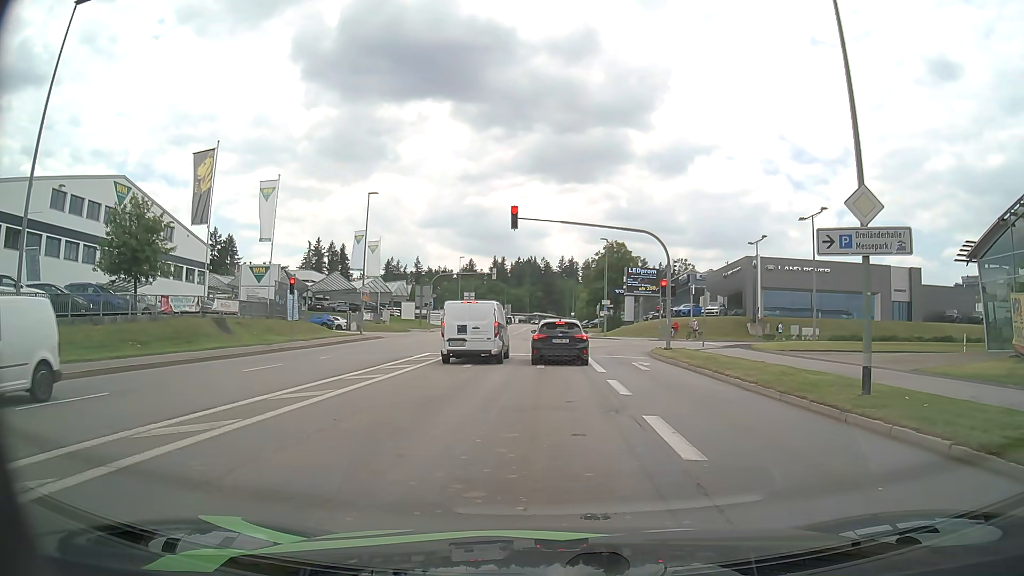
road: tertiary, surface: asphalt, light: Day
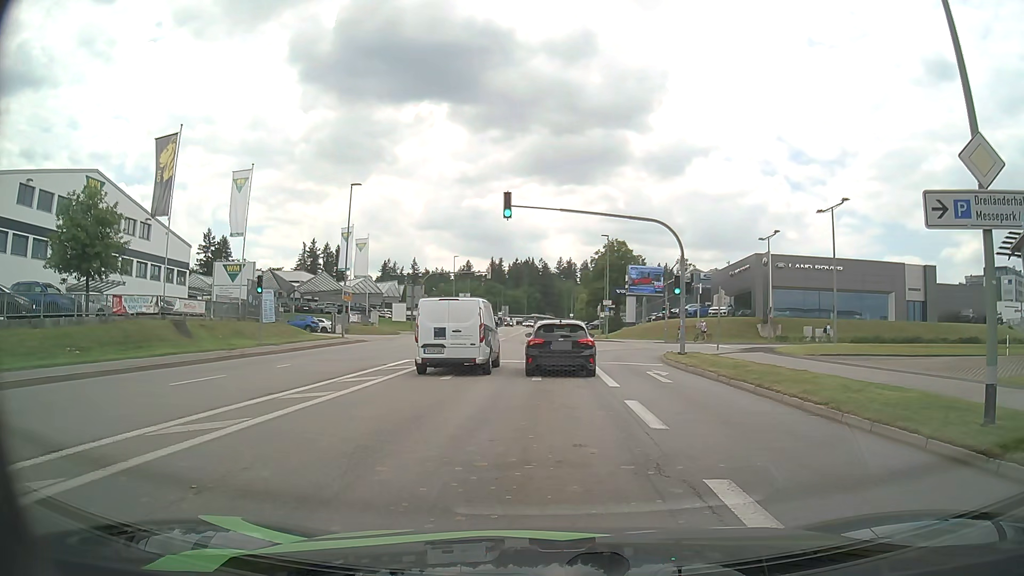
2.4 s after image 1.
(+0.1, +3.9) m; +1°
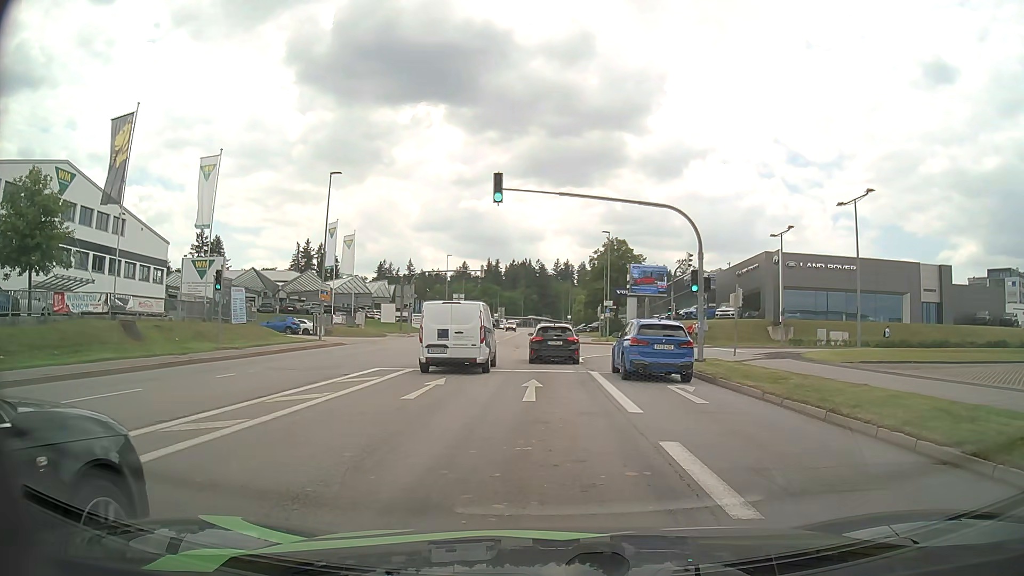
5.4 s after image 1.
(0.0, +4.1) m; +1°
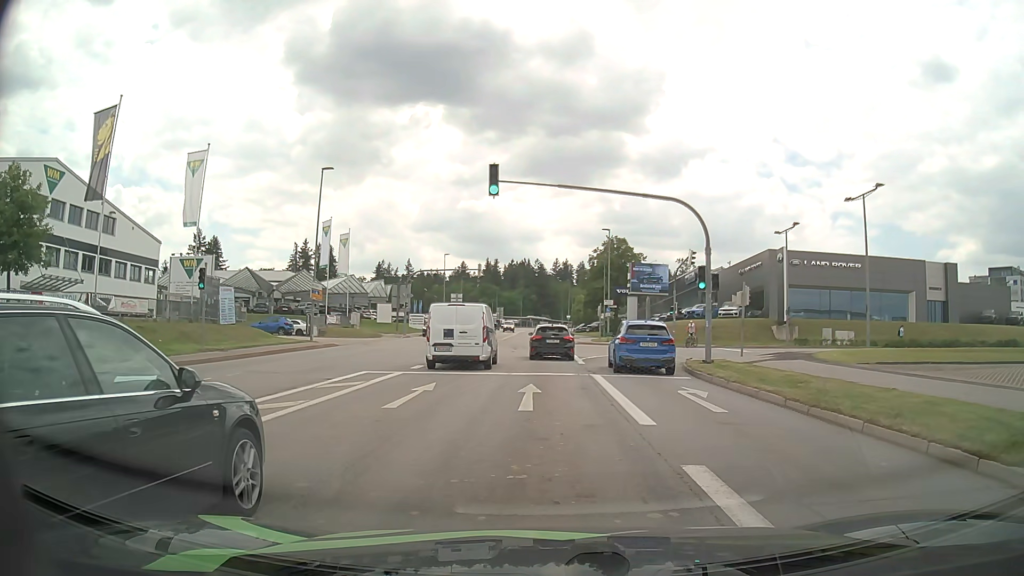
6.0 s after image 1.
(0.0, +1.5) m; 0°
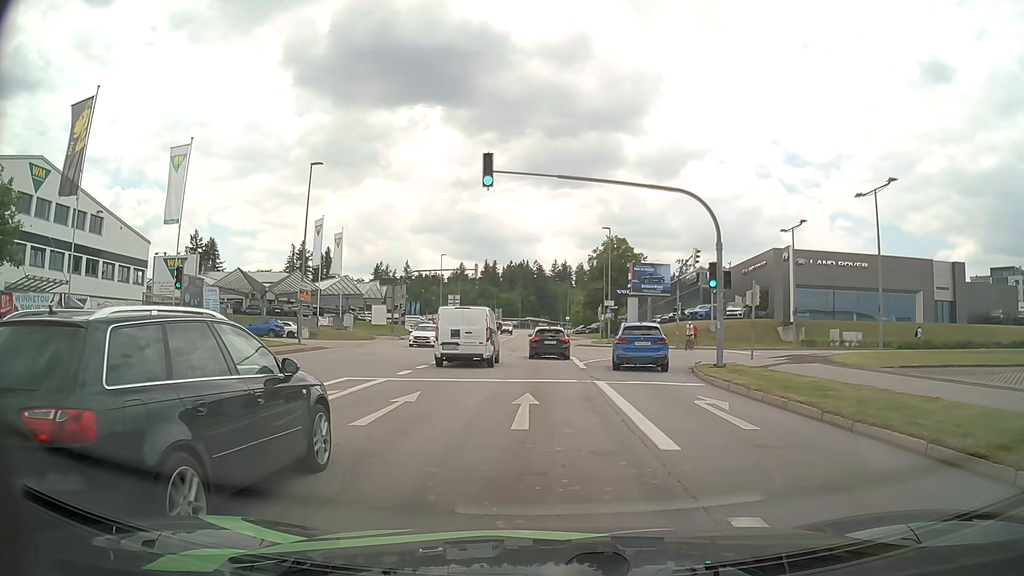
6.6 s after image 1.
(0.0, +1.9) m; +1°
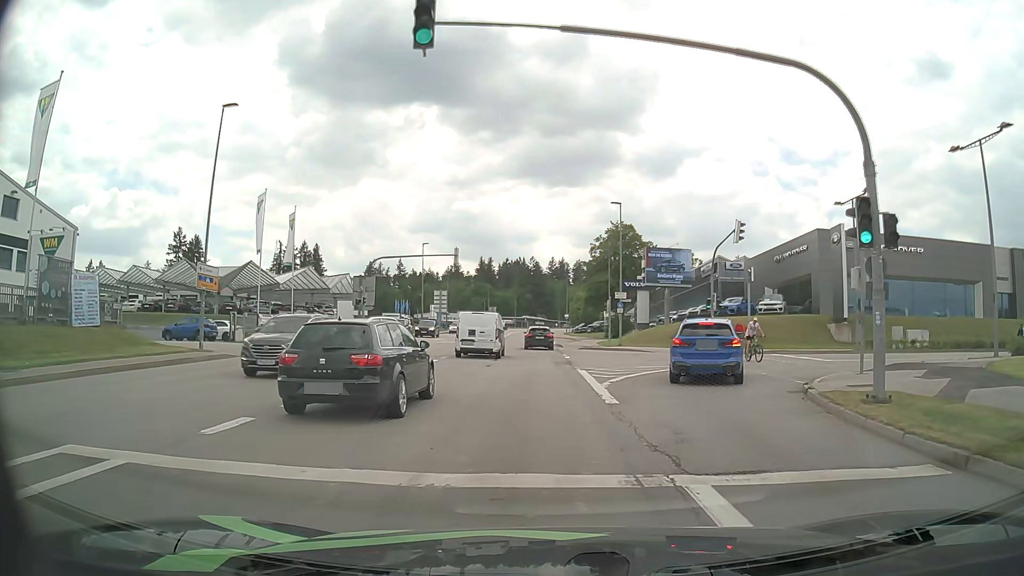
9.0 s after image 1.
(0.0, +11.7) m; 0°
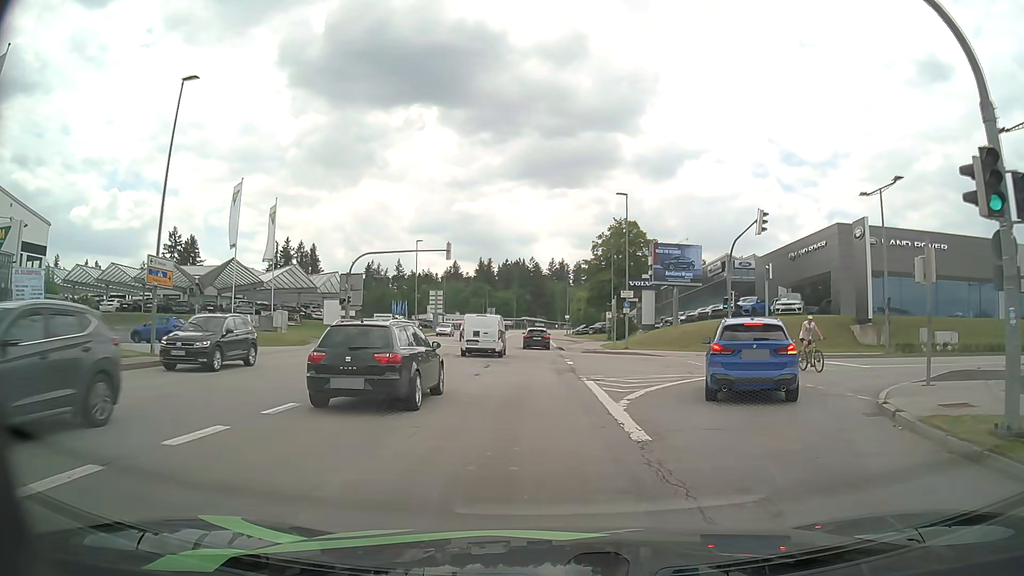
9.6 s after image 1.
(0.0, +3.9) m; 0°
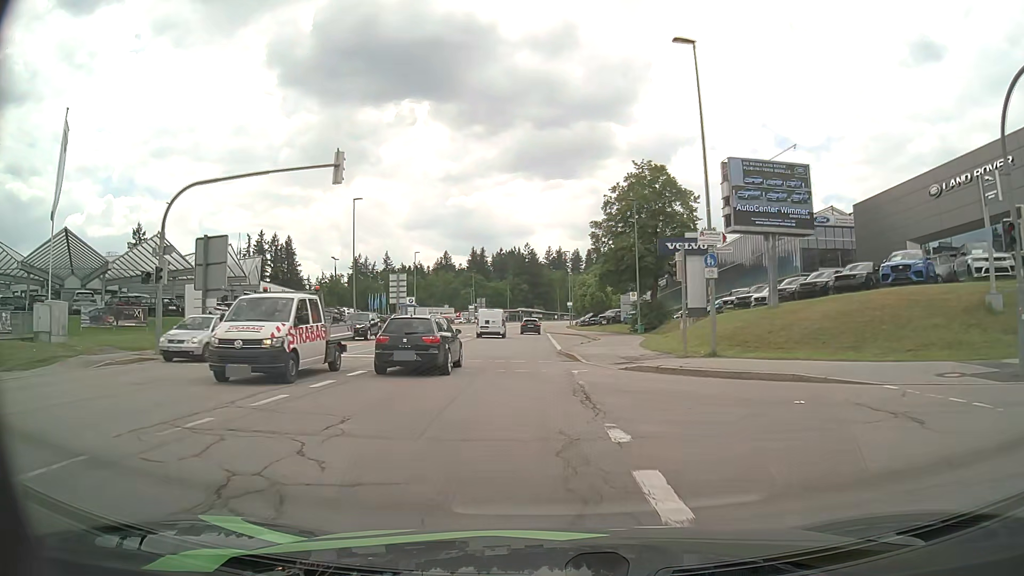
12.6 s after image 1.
(0.0, +23.6) m; 0°
(0, +10) (-1, +20) (-1, +30) (-1, +40) (-2, +50) (-2, +60) (-2, +70) (-2, +80) (-2, +90) (-2, +100) m
